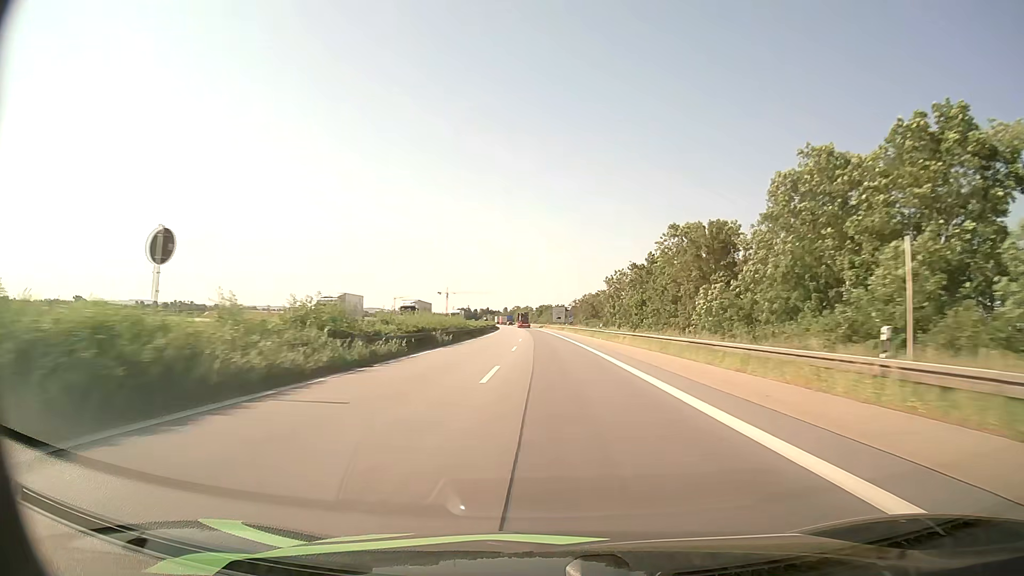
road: motorway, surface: asphalt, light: Day
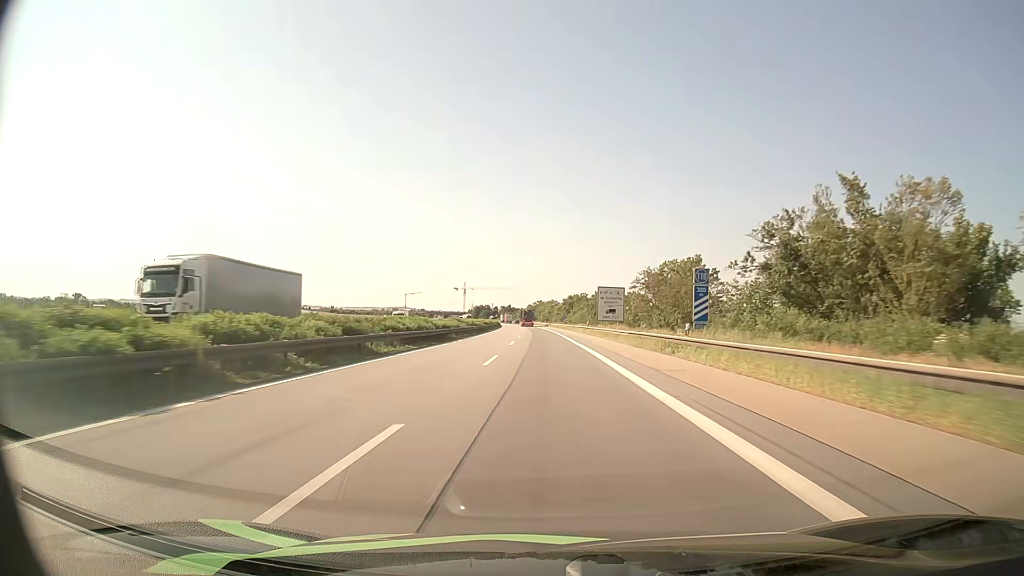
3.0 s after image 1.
(-1.0, +84.1) m; -2°
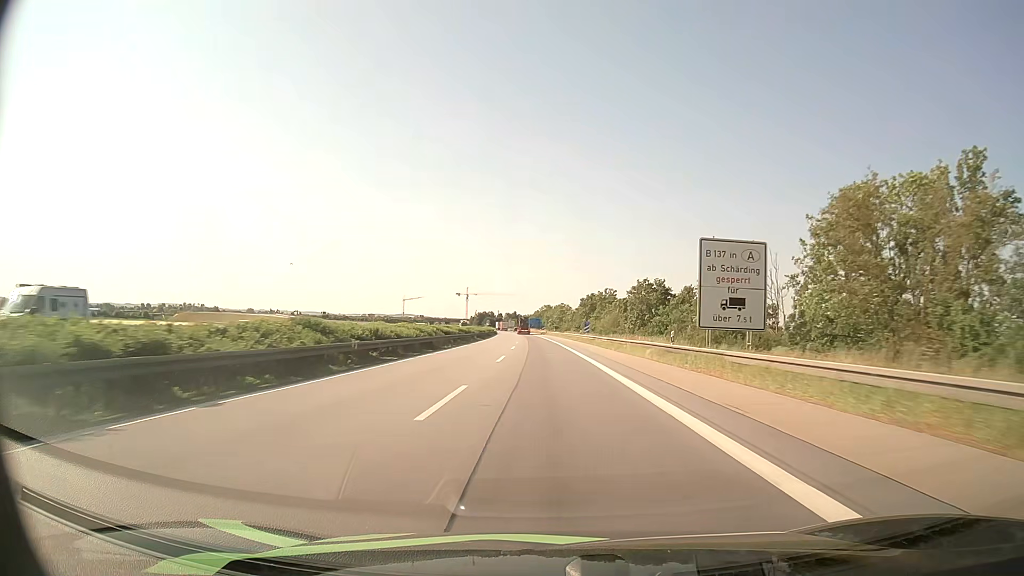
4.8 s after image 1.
(-0.5, +46.8) m; -1°
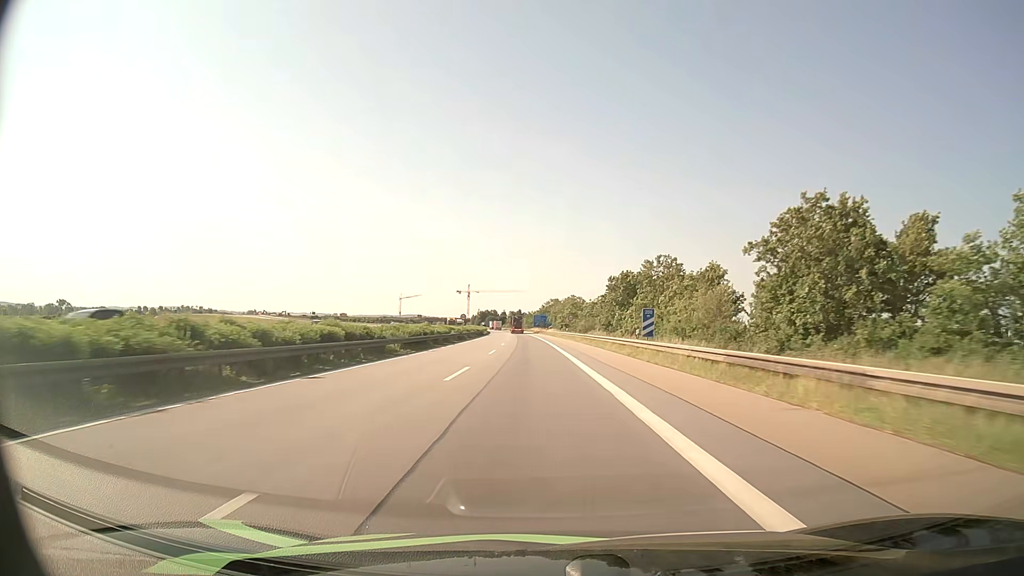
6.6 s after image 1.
(0.0, +46.7) m; 0°
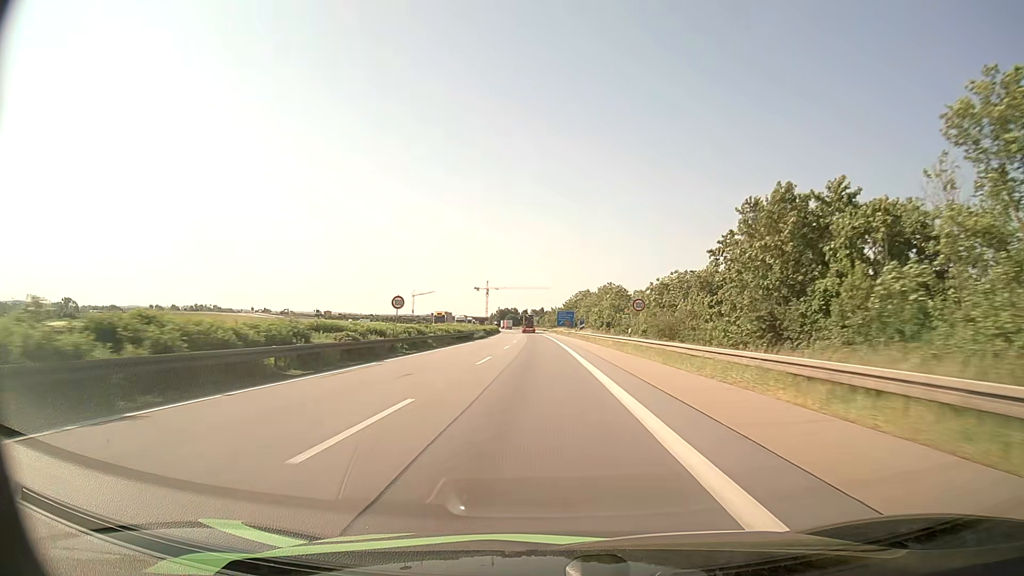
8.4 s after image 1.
(-0.9, +46.8) m; -2°
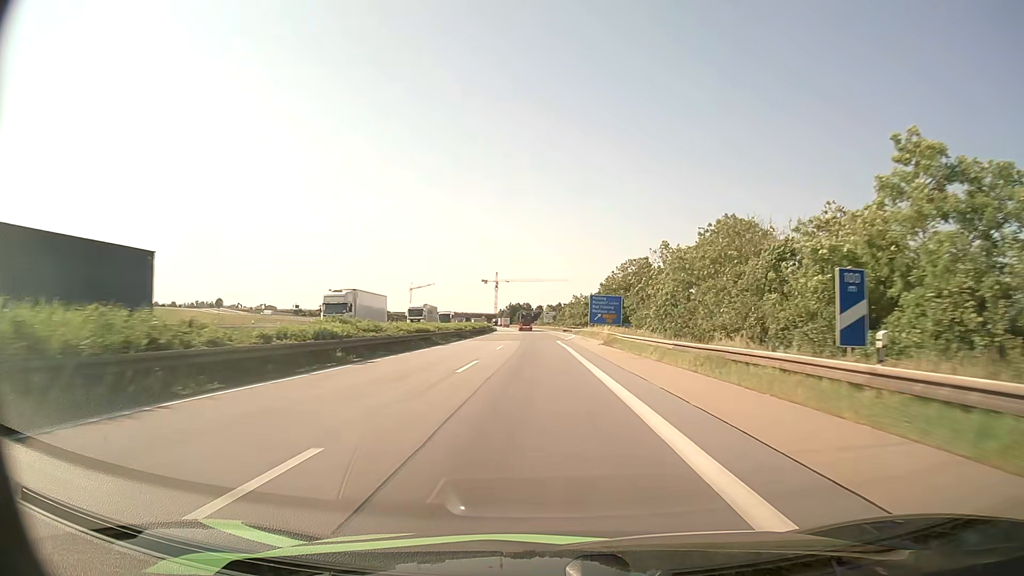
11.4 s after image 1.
(-1.0, +77.4) m; -1°
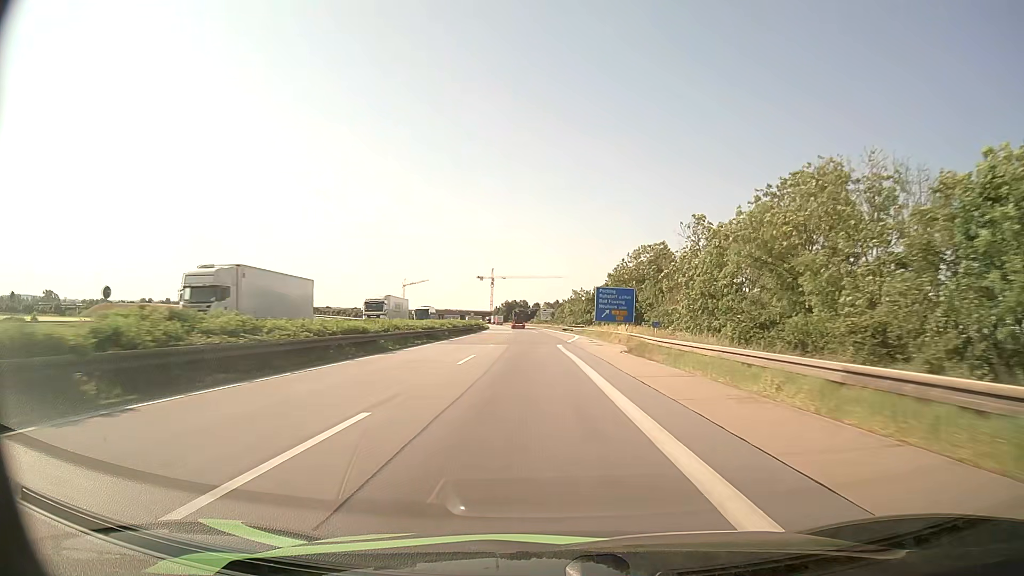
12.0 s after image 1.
(0.0, +15.2) m; 0°
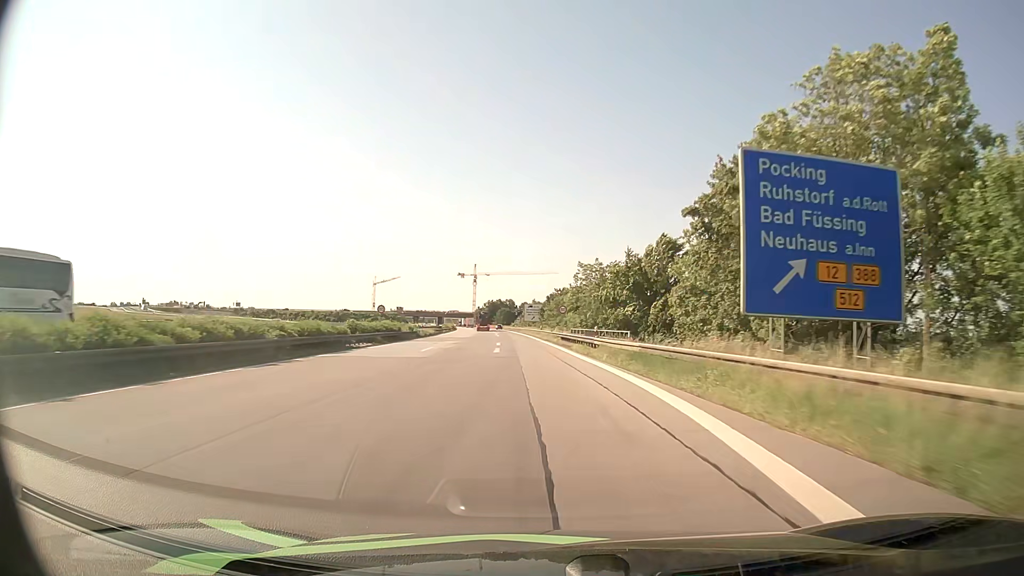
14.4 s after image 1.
(+0.8, +58.8) m; +1°
(0, +10) (0, +20) (-1, +30) (-1, +40) (-2, +50) (-2, +60) (-3, +70) (-4, +80) (-4, +90) (-5, +100) m
